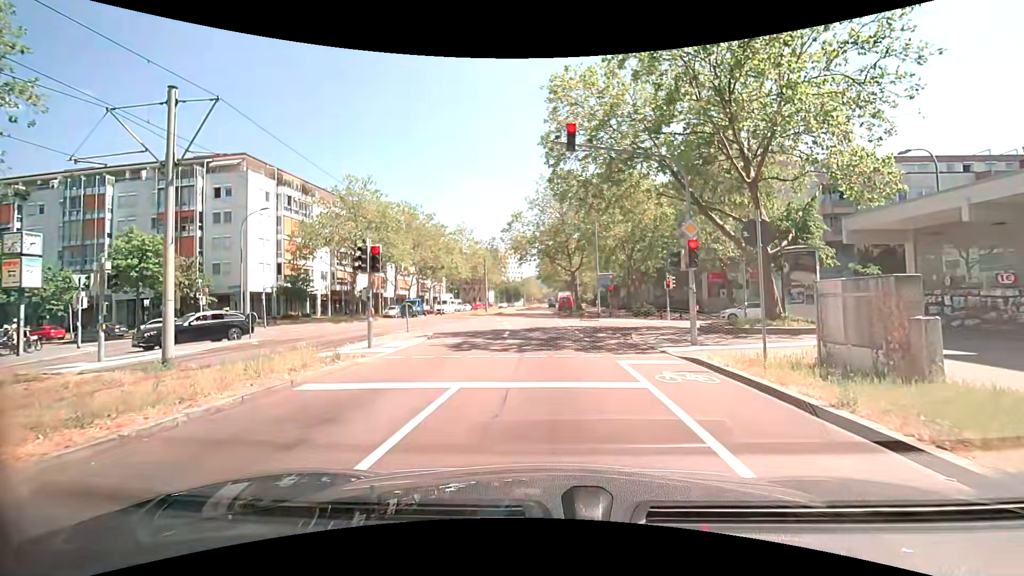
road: tertiary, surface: asphalt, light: Day
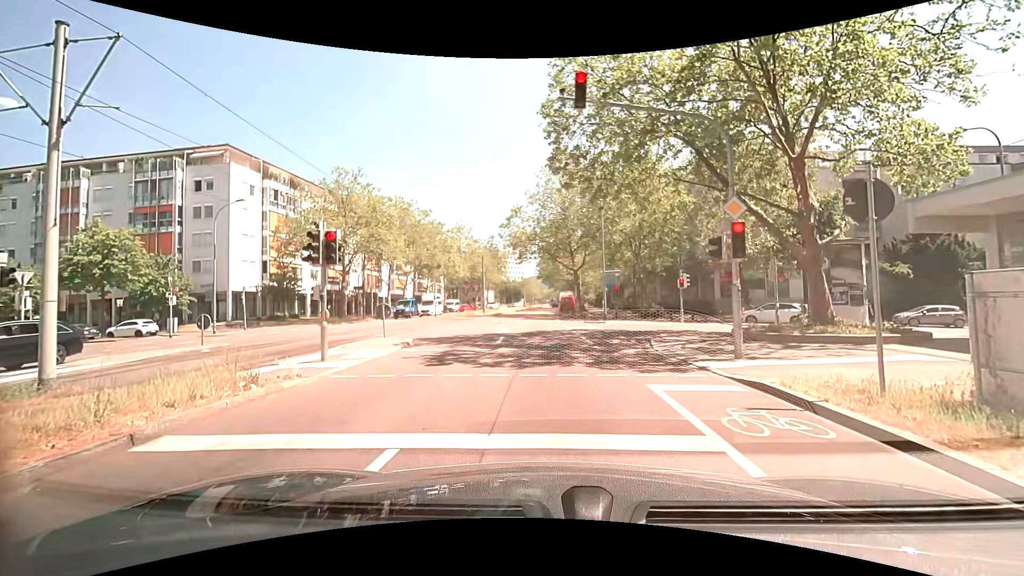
(0.0, +3.1) m; 0°
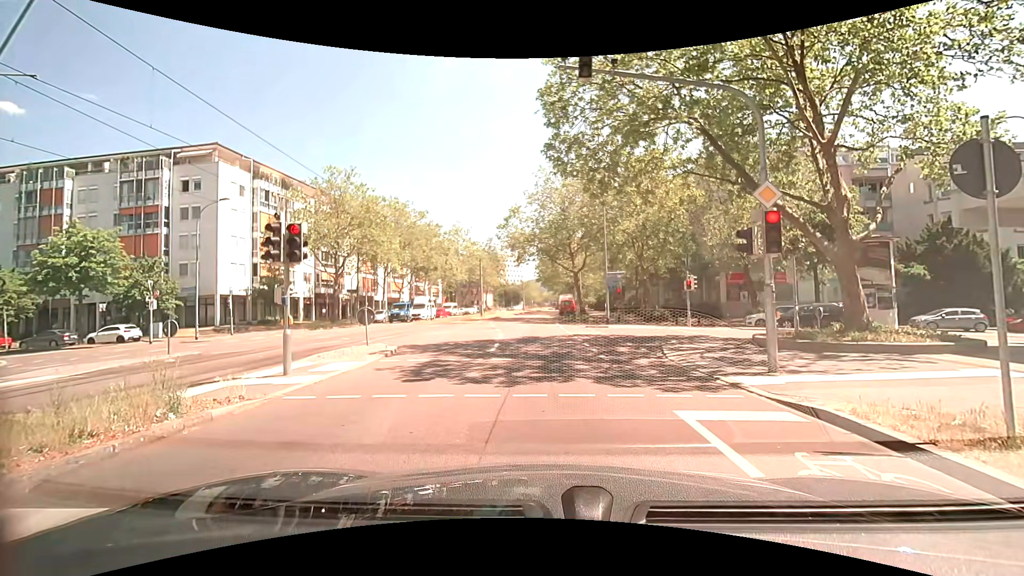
(0.0, +1.6) m; 0°
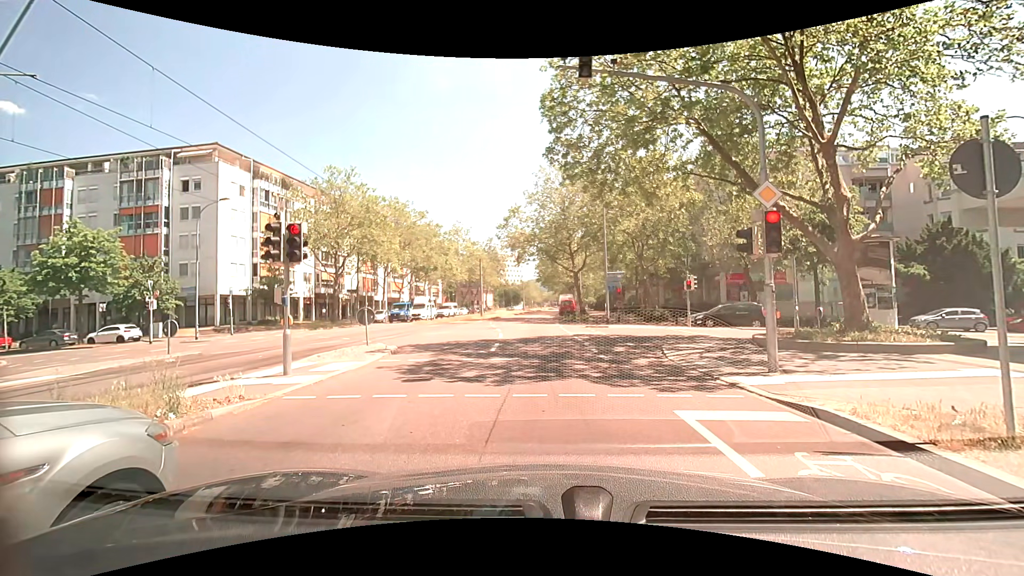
(0.0, 0.0) m; 0°
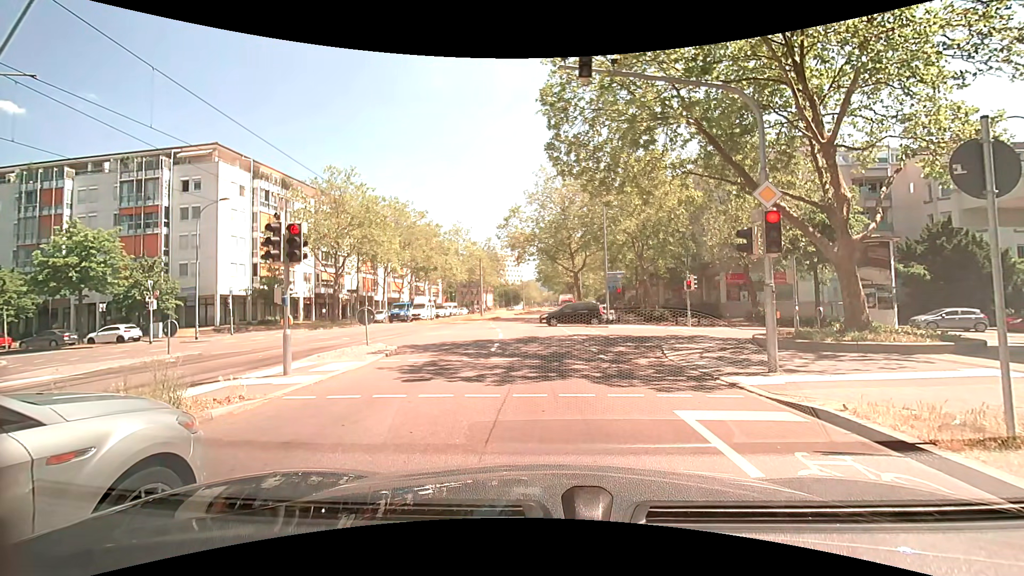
(0.0, 0.0) m; 0°
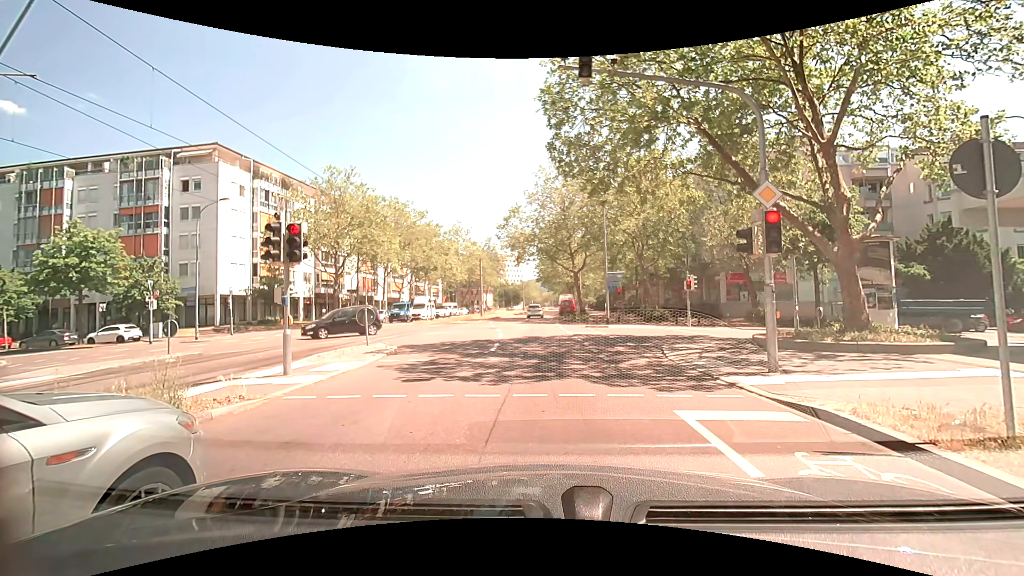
(0.0, 0.0) m; 0°
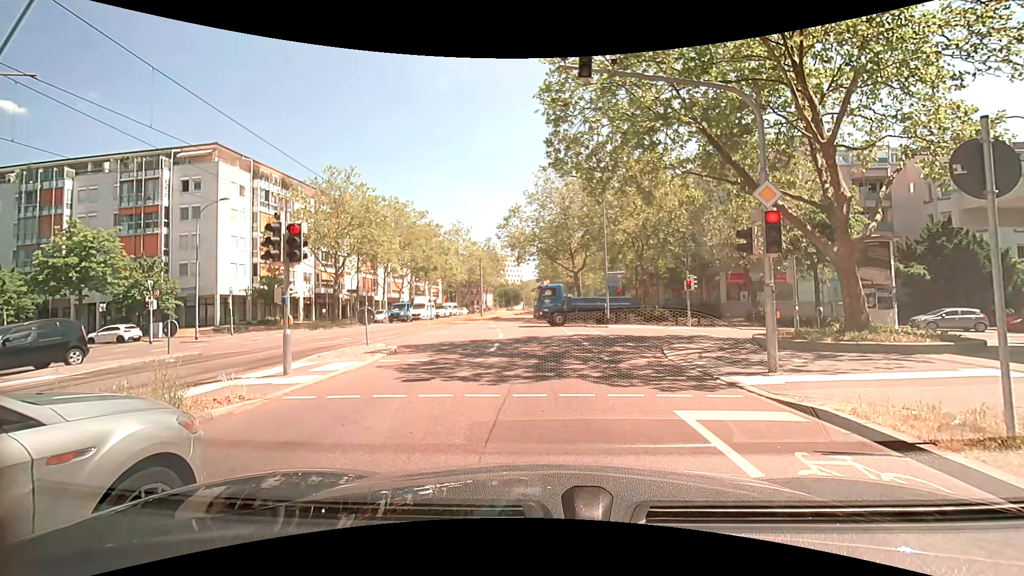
(0.0, 0.0) m; 0°
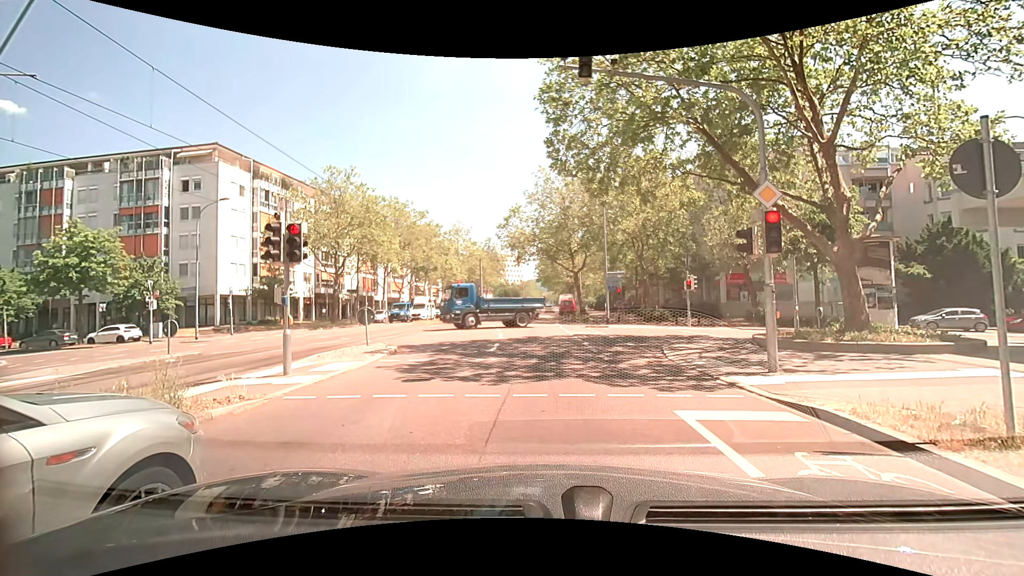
(0.0, 0.0) m; 0°
(0, +10) (0, +20) (0, +30) (0, +40) (0, +50) (0, +60) (+1, +70) (+1, +80) (+2, +90) (+2, +100) m
